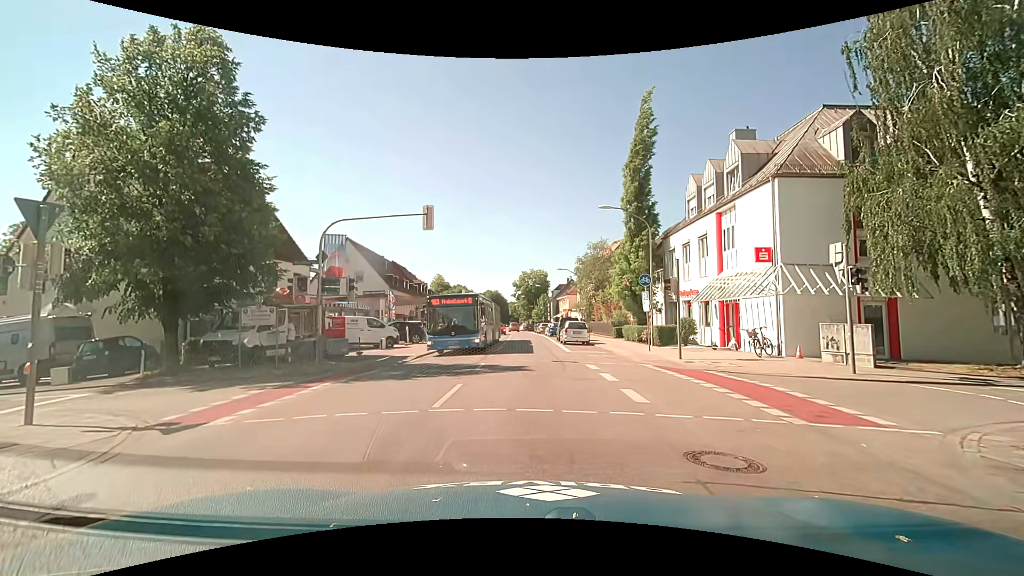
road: secondary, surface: asphalt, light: Day
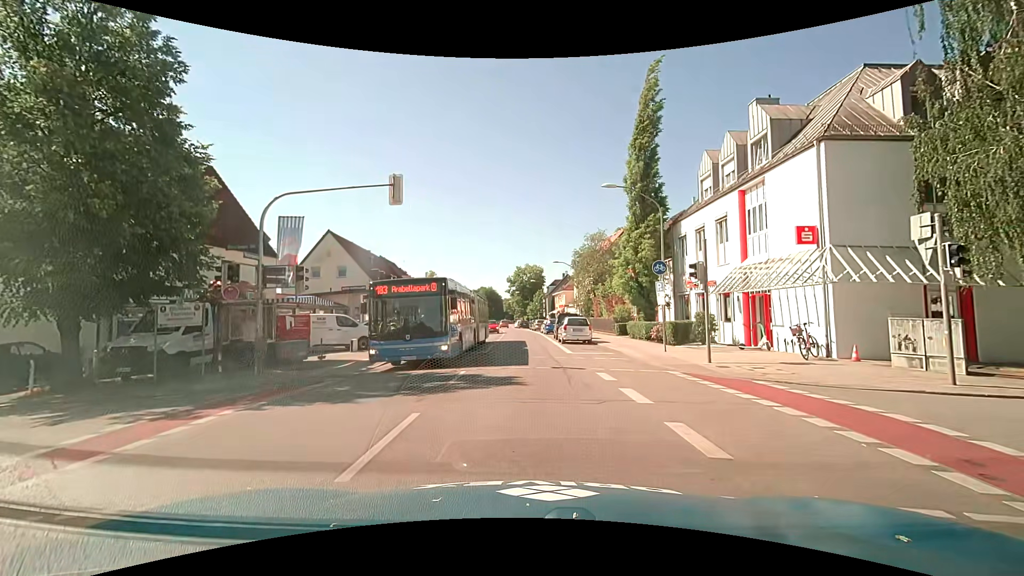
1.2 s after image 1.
(-0.1, +4.0) m; -1°
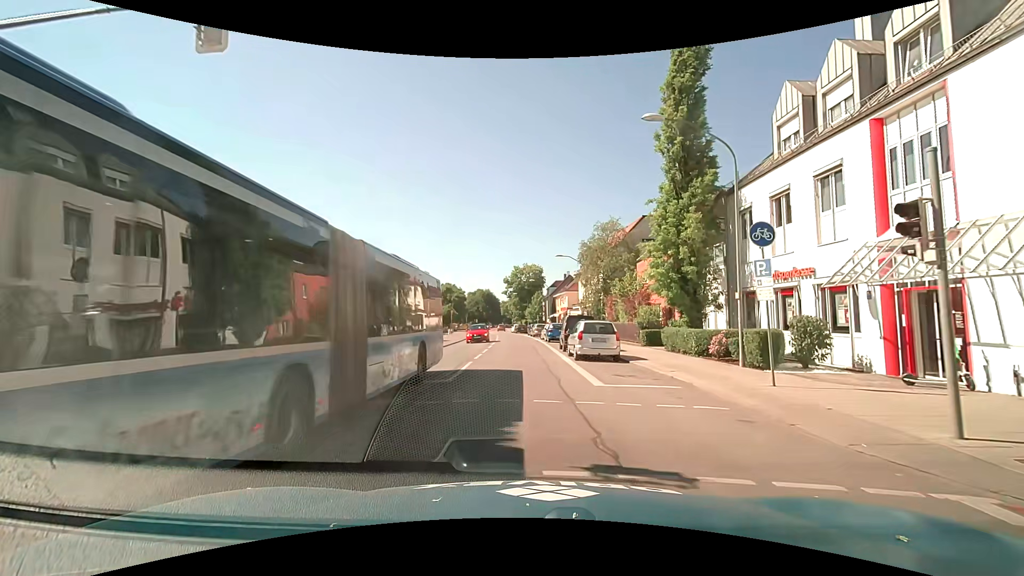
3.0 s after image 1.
(0.0, +9.5) m; +1°
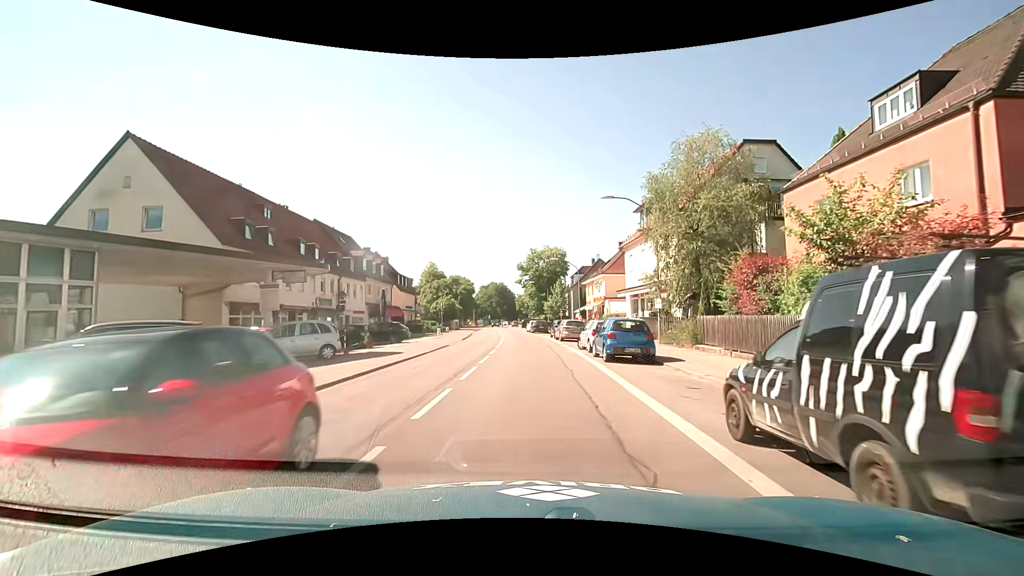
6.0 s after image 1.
(-0.9, +22.0) m; -3°
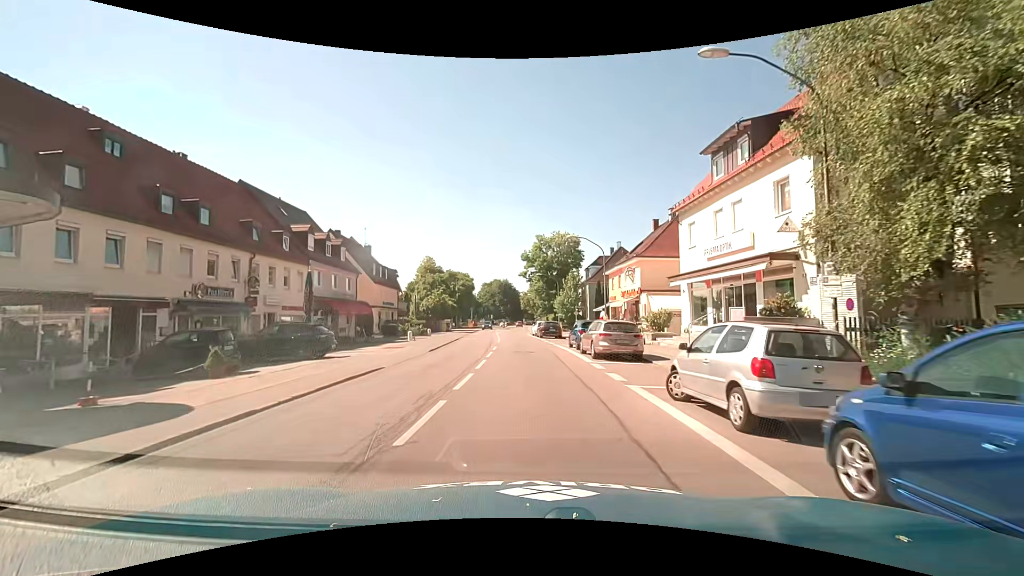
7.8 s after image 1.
(0.0, +15.1) m; -1°
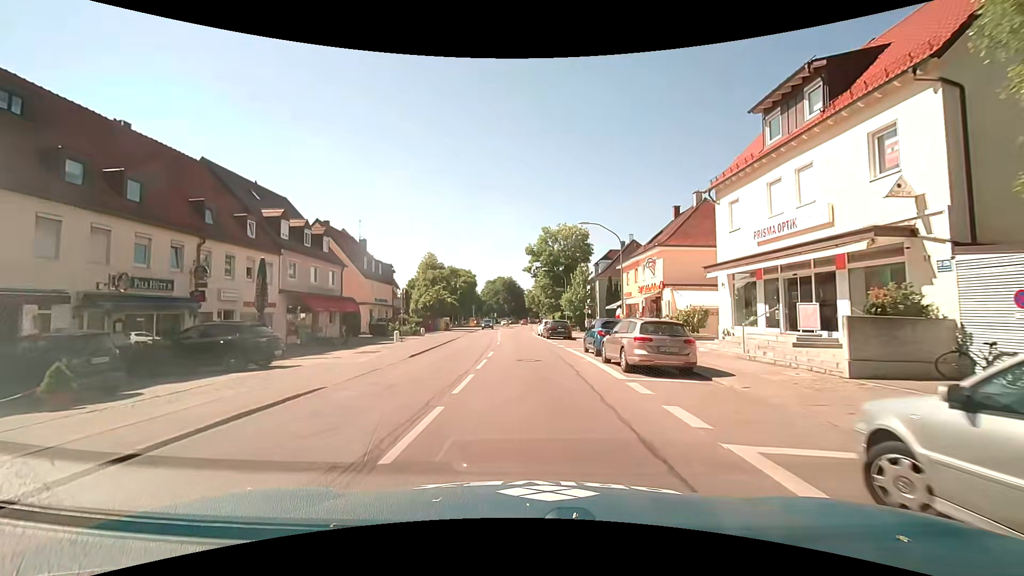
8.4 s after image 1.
(0.0, +5.2) m; -1°
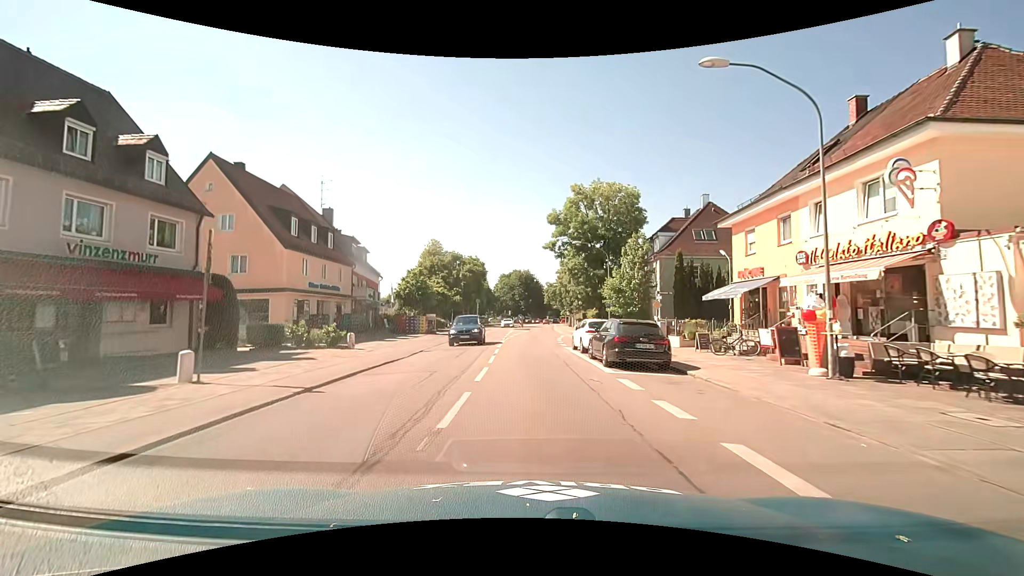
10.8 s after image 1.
(-0.3, +21.8) m; -2°
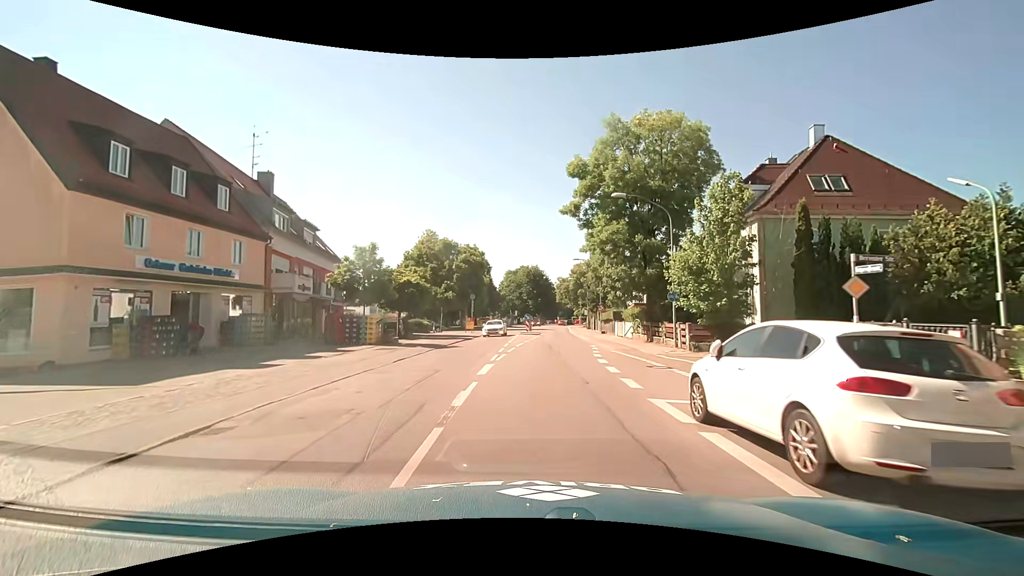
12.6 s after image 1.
(-0.2, +16.5) m; -1°
(0, +10) (0, +20) (+1, +30) (+2, +40) (+3, +50) (+3, +60) (+4, +70) (+4, +80) (+4, +90) (+5, +100) m
